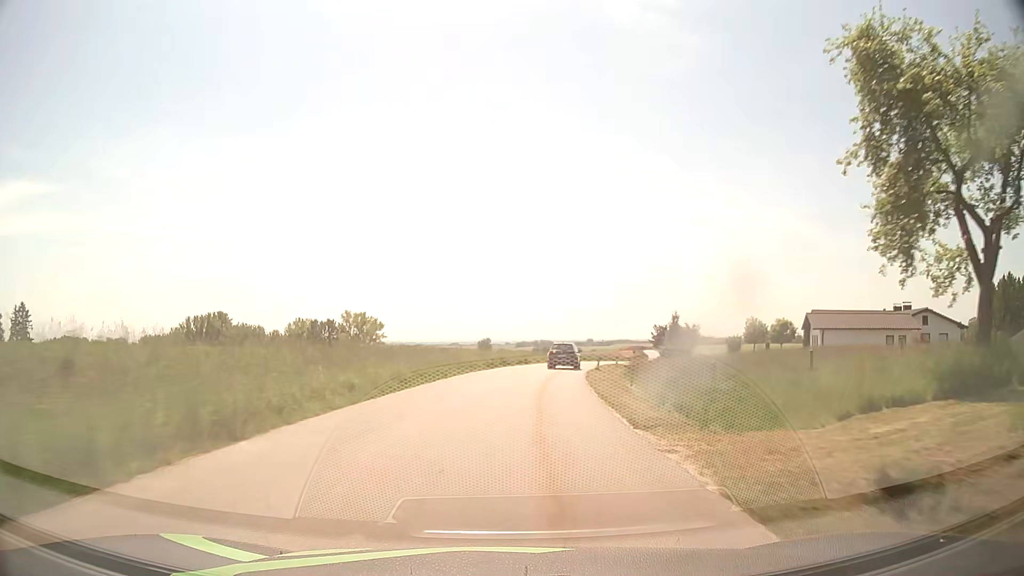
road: tertiary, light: Day
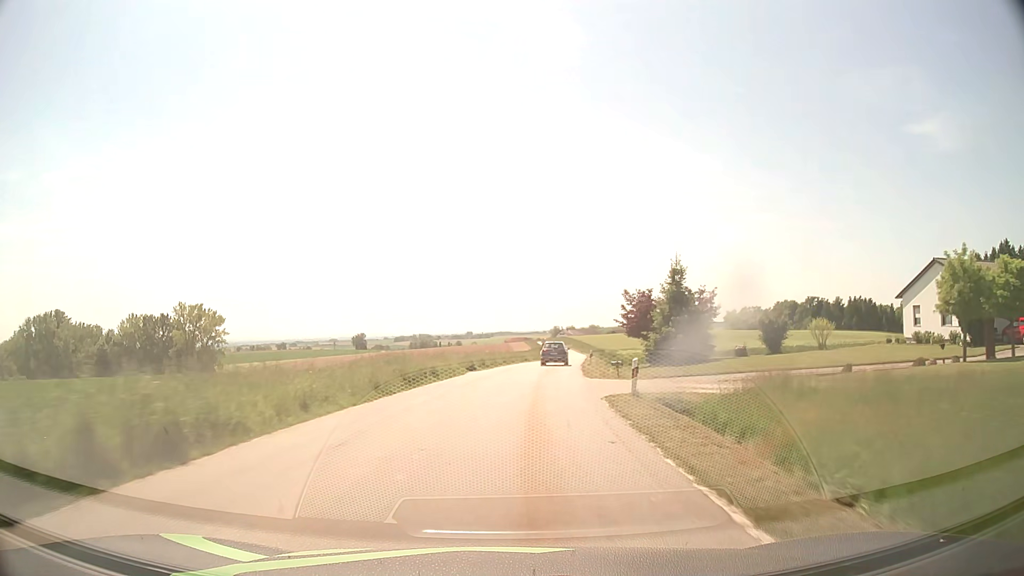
(+4.0, +45.5) m; +10°
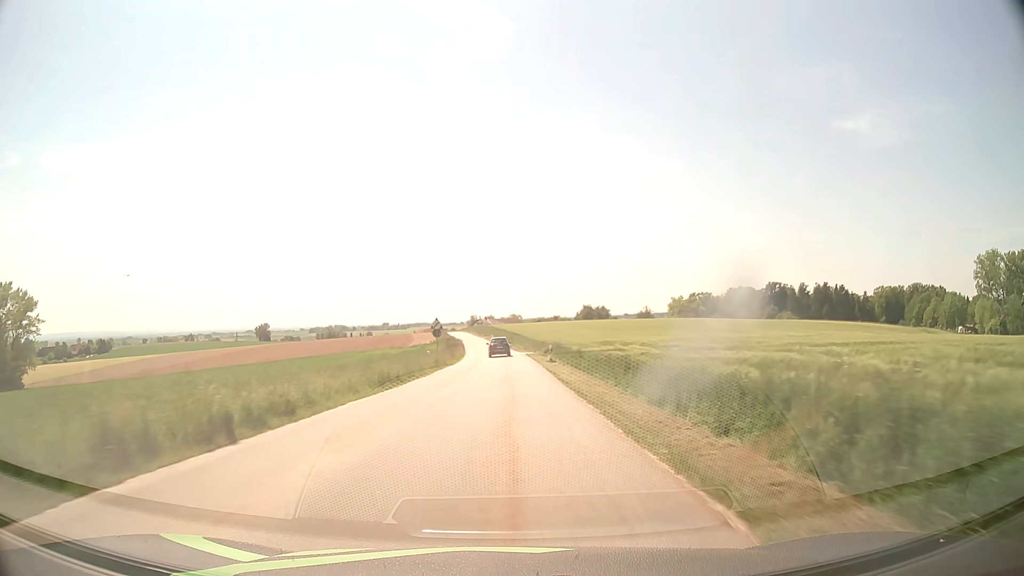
(+4.9, +56.9) m; +7°
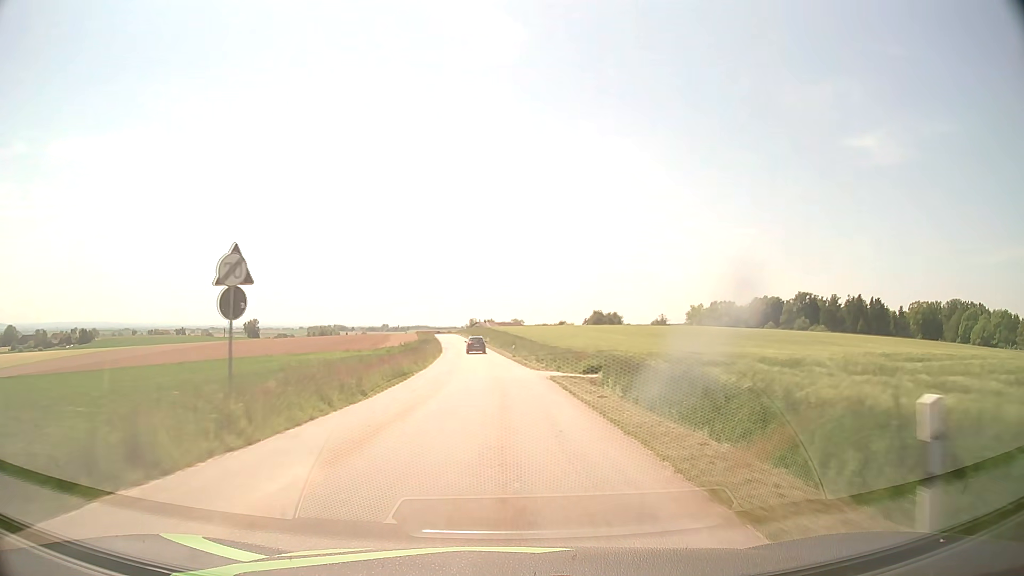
(+0.1, +34.7) m; 0°
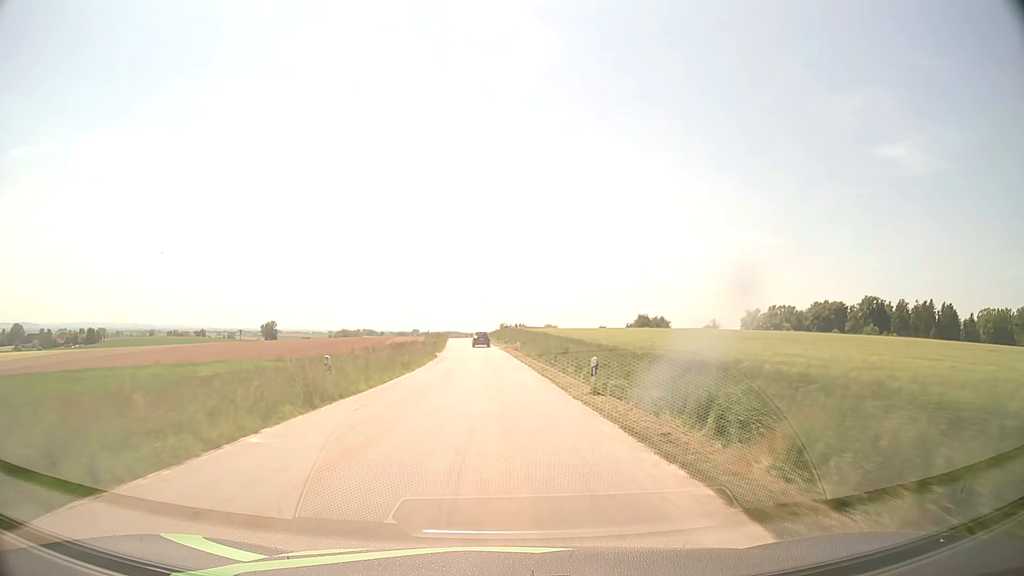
(-0.7, +36.6) m; -2°
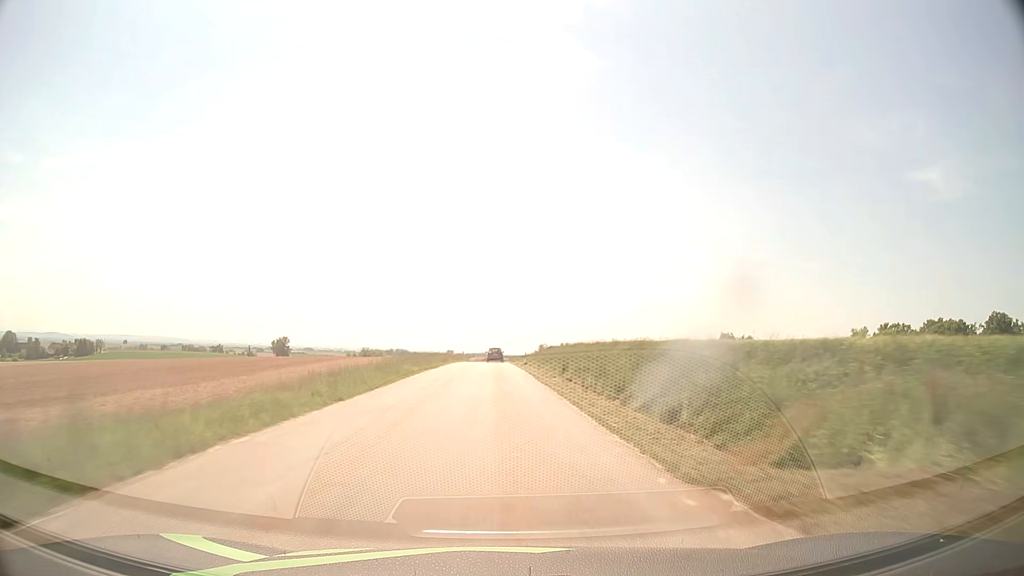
(-2.9, +66.4) m; -3°
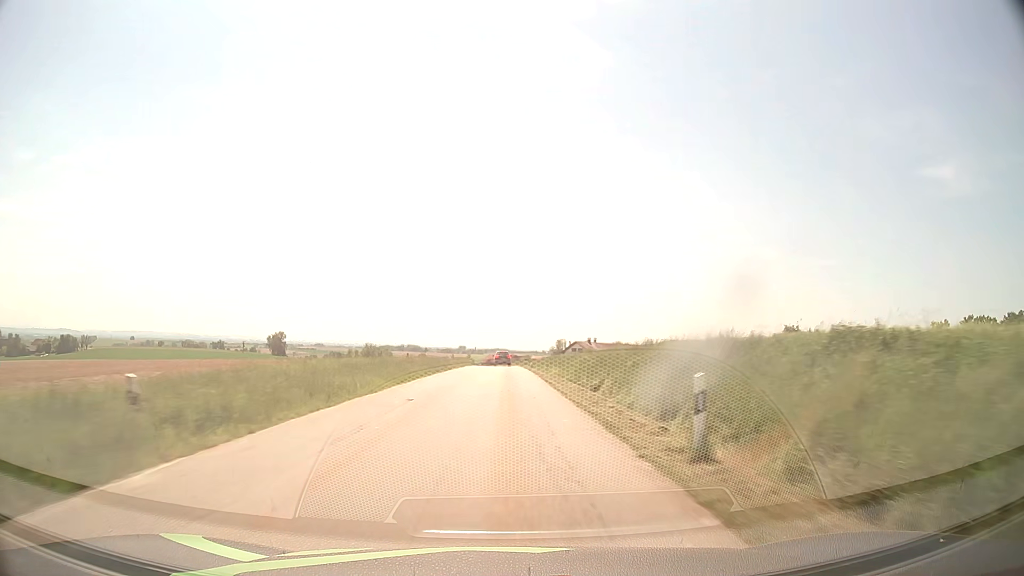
(-0.7, +42.6) m; -1°
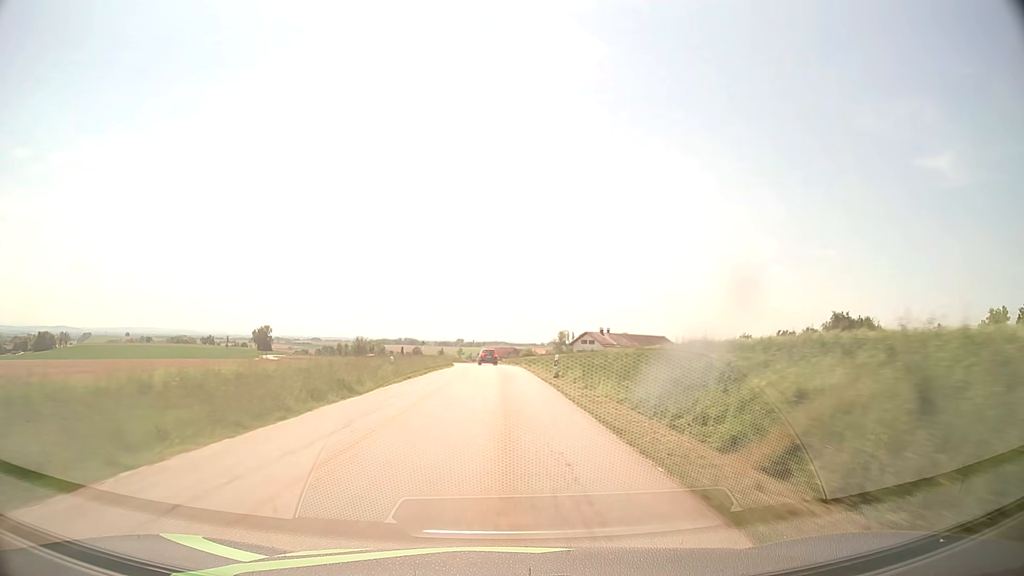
(+0.1, +29.4) m; 0°
(0, +10) (0, +20) (0, +30) (0, +40) (0, +50) (-1, +60) (-2, +70) (-3, +80) (-4, +90) (-5, +100) m
